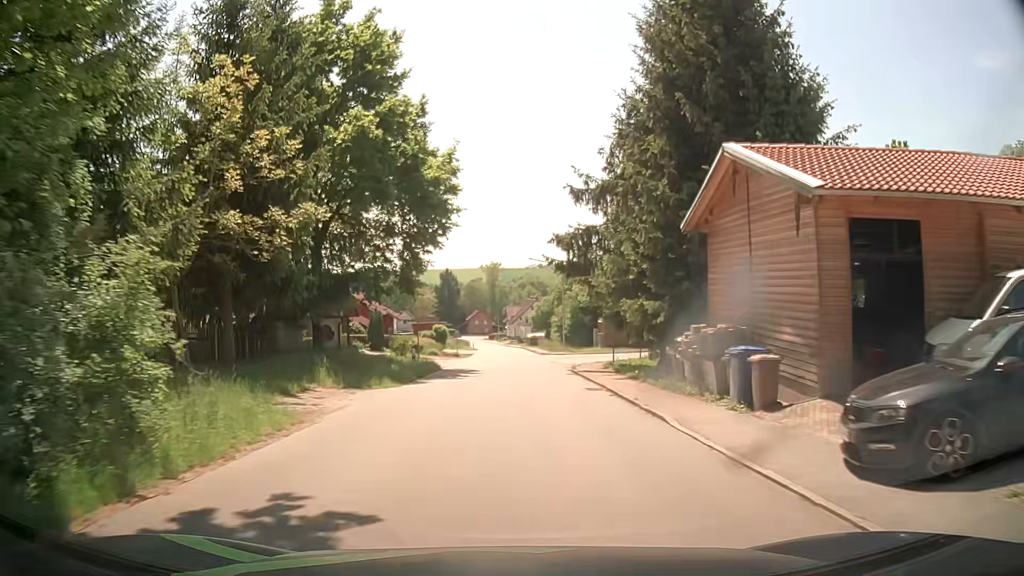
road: tertiary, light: Day
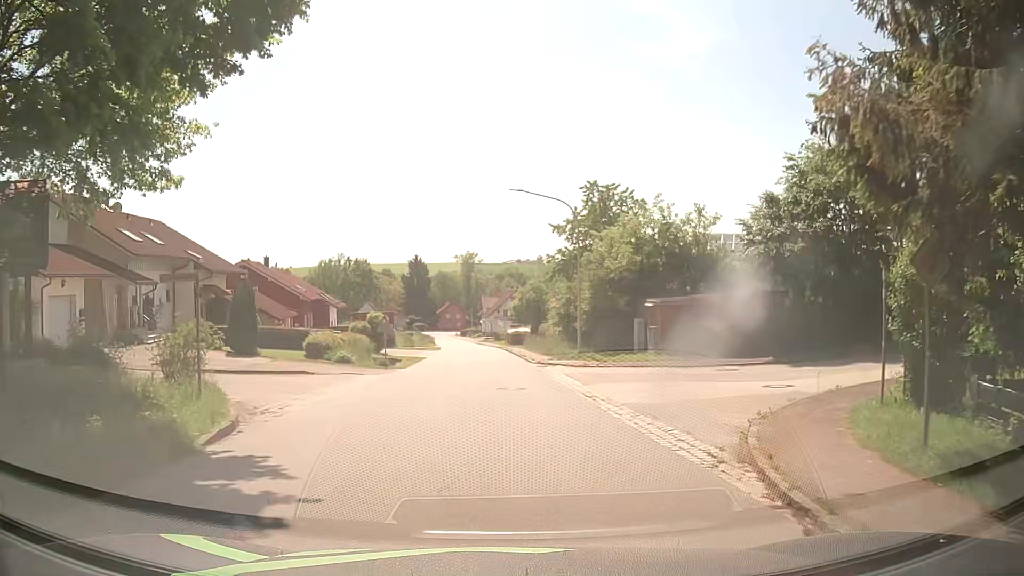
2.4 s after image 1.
(+0.6, +23.3) m; +3°
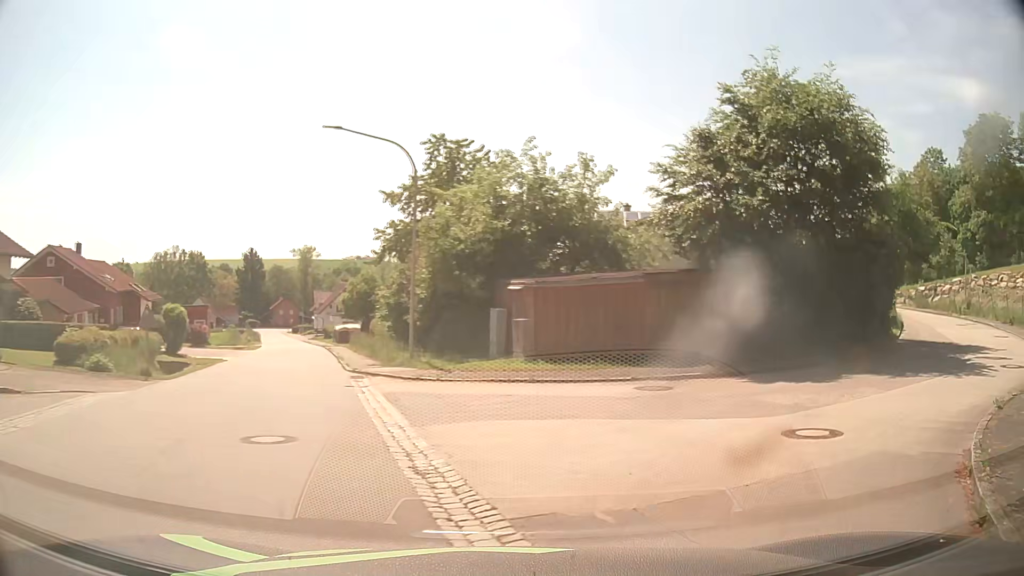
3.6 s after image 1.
(+0.7, +8.3) m; +14°
